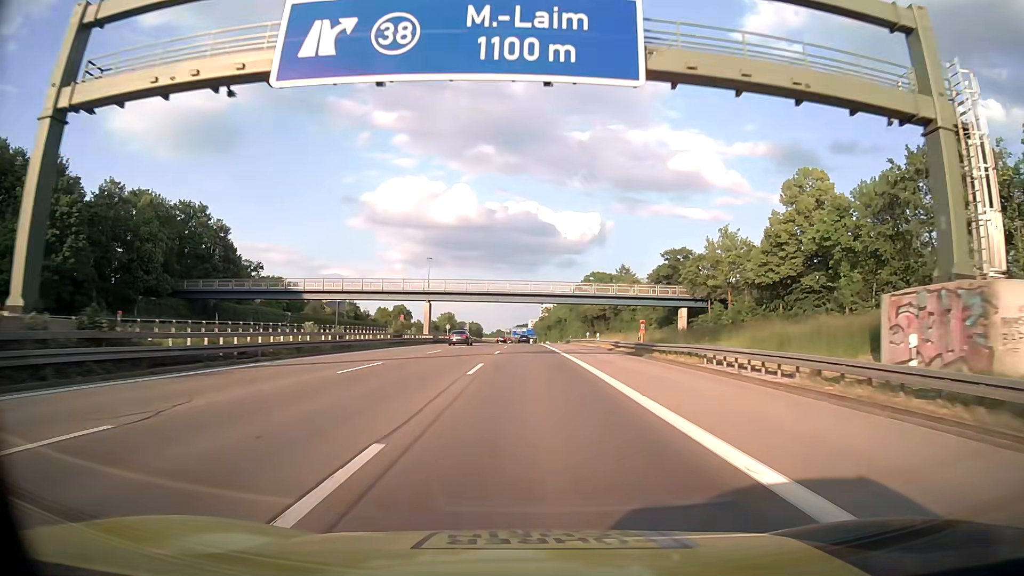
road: motorway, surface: asphalt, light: Day
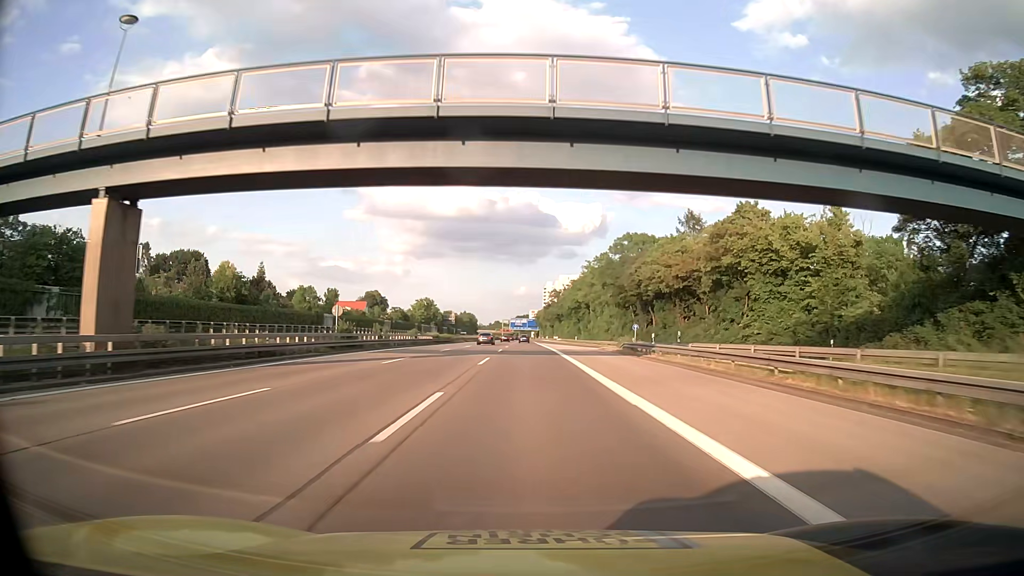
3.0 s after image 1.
(-0.1, +66.1) m; 0°
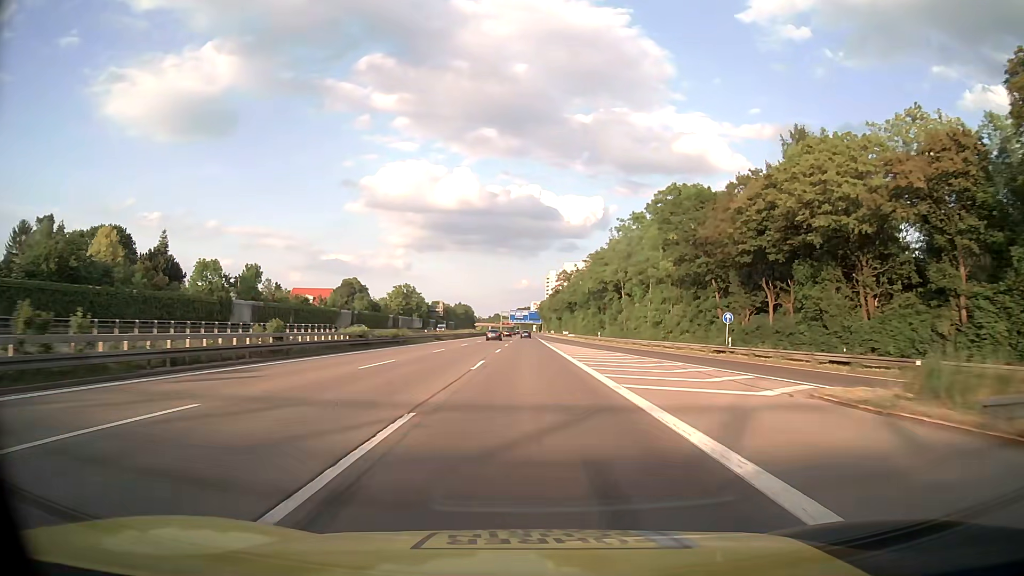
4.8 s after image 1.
(-0.1, +39.9) m; 0°
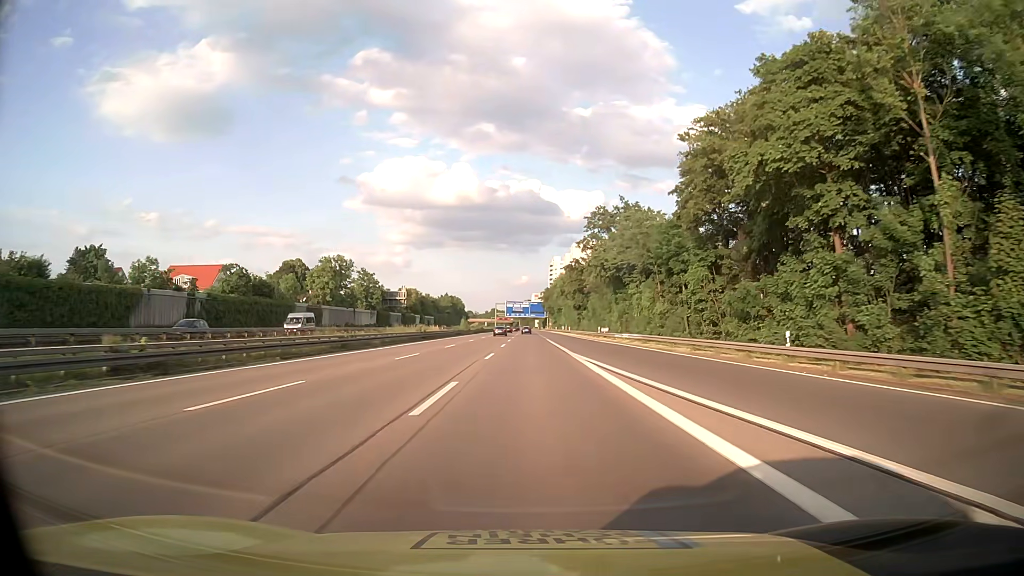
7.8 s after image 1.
(+0.1, +66.7) m; 0°
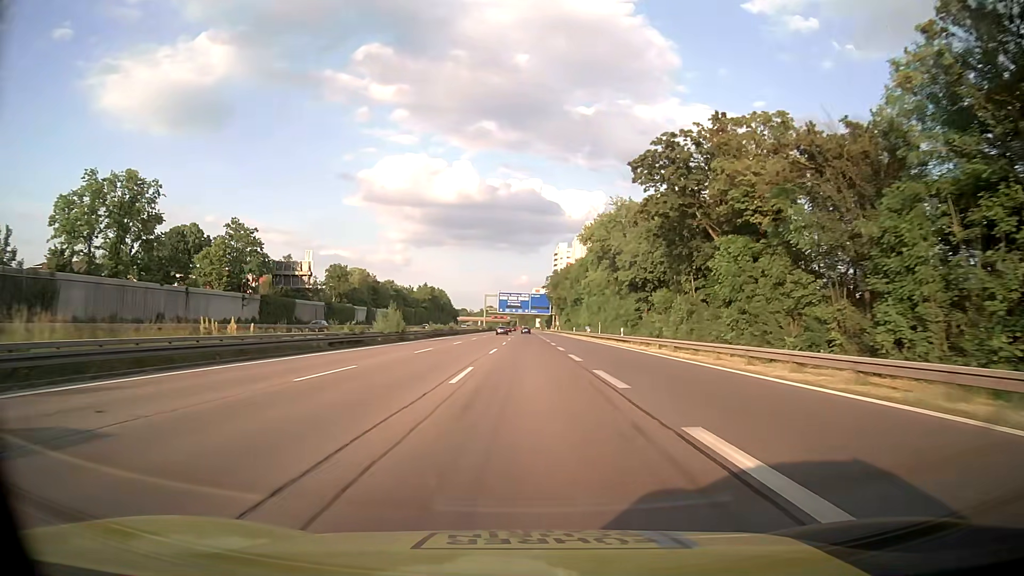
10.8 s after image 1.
(0.0, +66.5) m; 0°
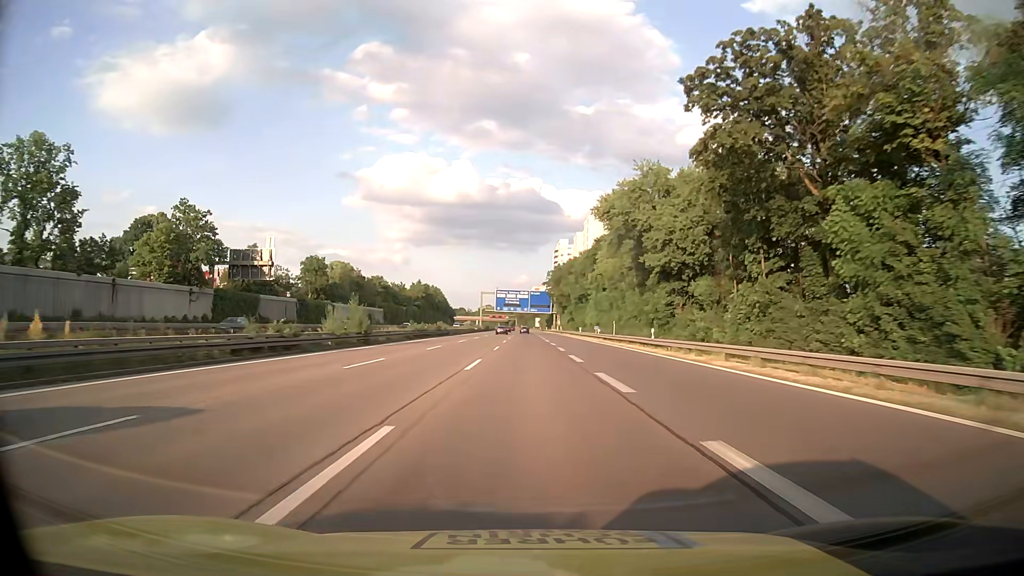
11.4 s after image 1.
(0.0, +13.2) m; 0°
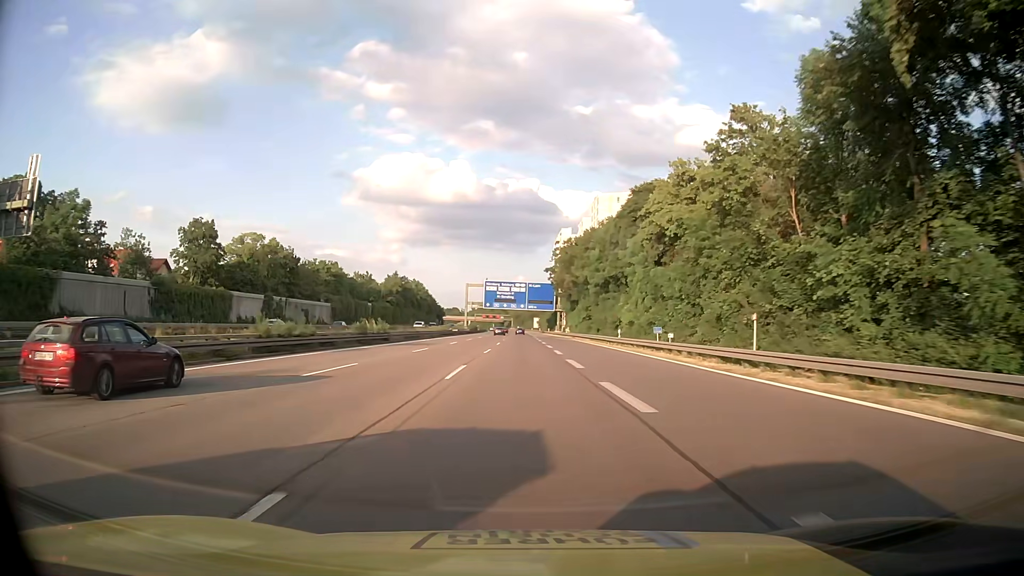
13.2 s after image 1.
(+0.2, +39.6) m; 0°
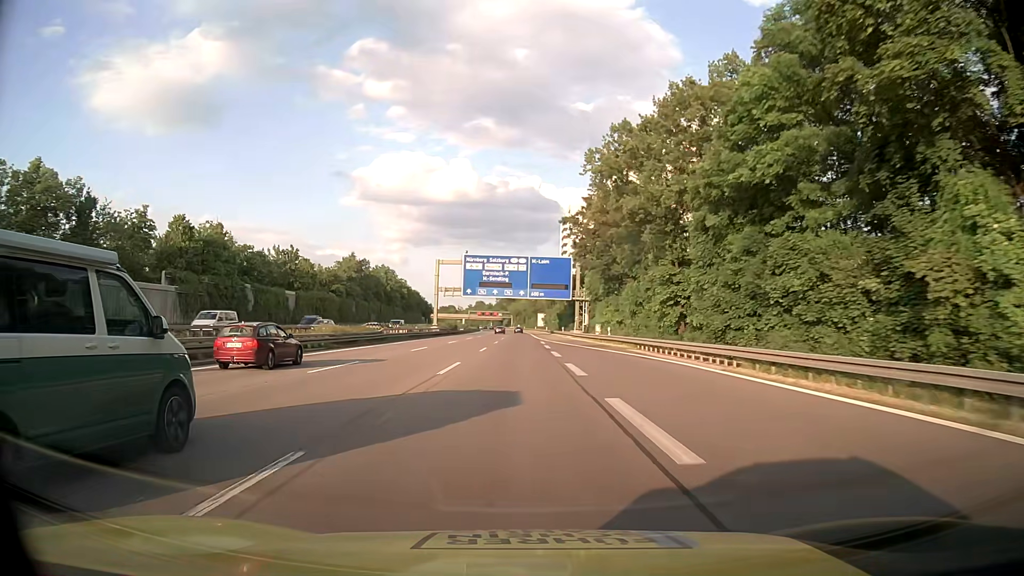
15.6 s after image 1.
(+0.2, +52.9) m; 0°
(0, +10) (0, +20) (0, +30) (0, +40) (0, +50) (0, +60) (0, +70) (0, +80) (0, +90) (-1, +100) m
